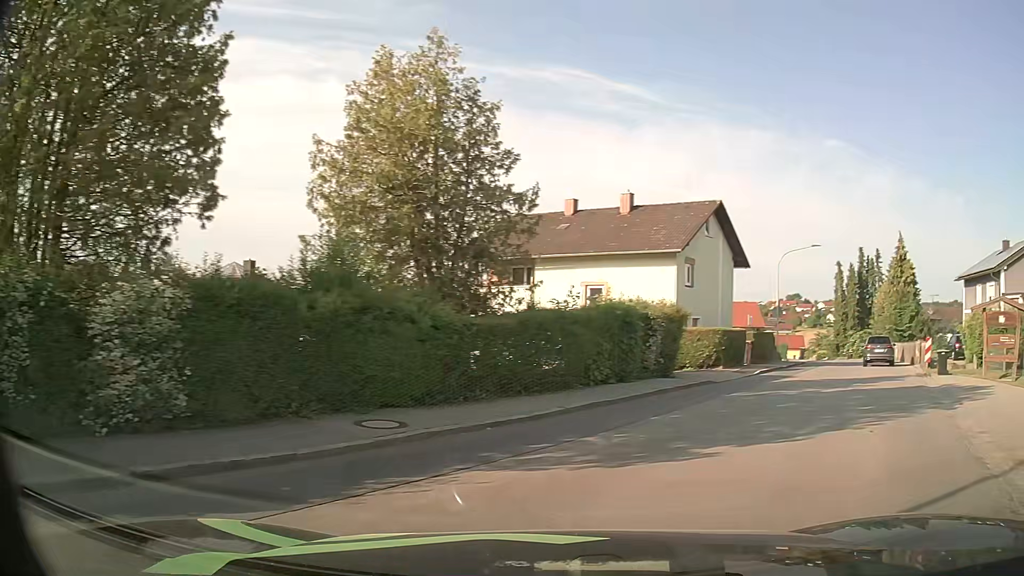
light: Day
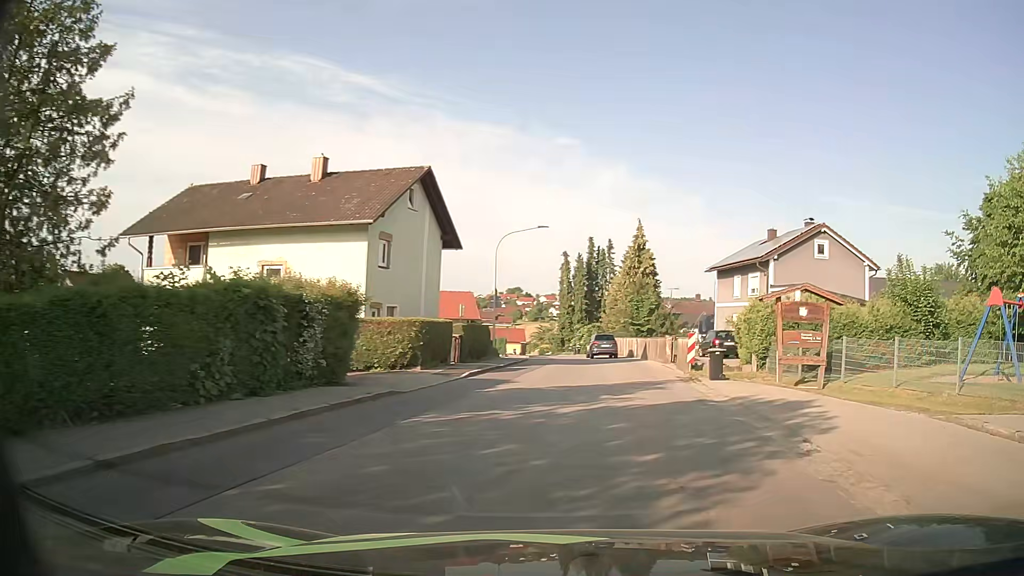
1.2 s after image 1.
(+1.4, +5.9) m; +23°
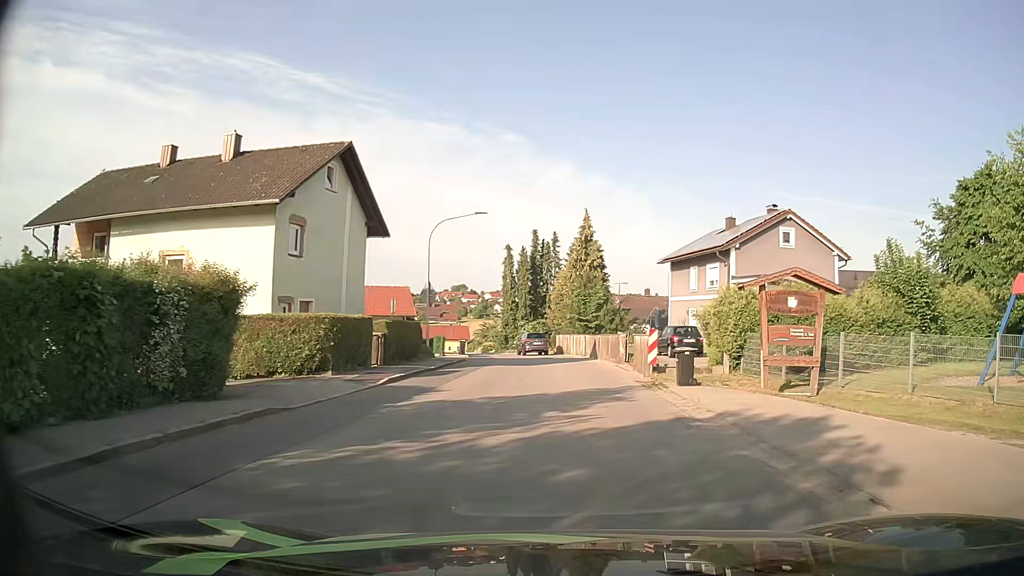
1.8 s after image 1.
(+0.2, +3.7) m; +5°
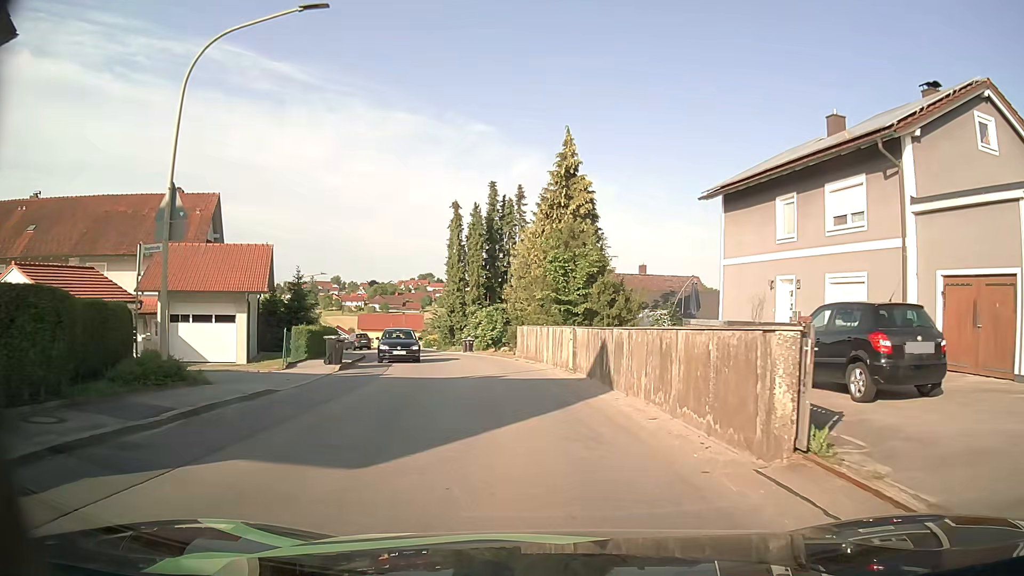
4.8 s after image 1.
(+0.6, +22.2) m; +3°
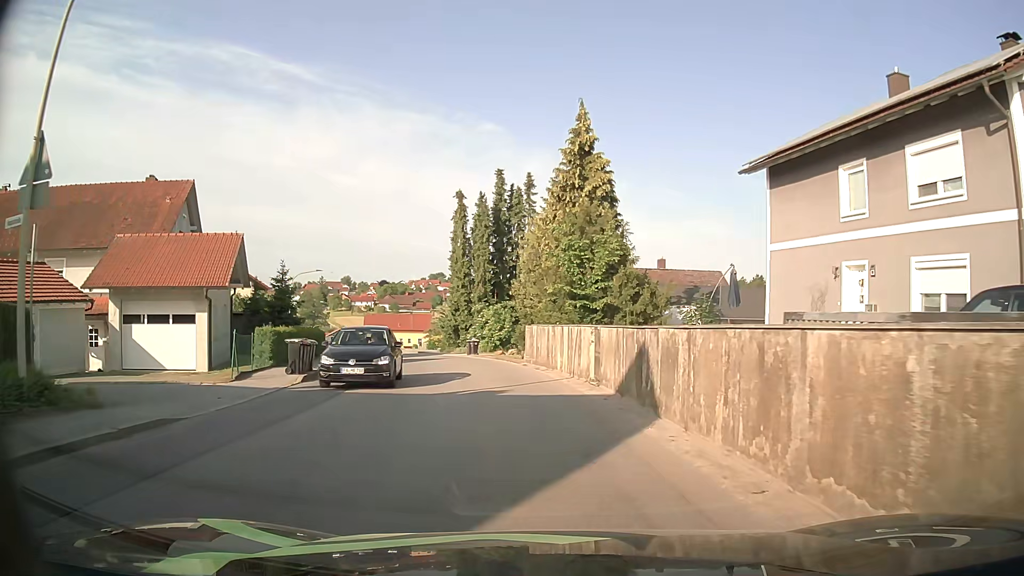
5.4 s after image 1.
(0.0, +4.5) m; -1°
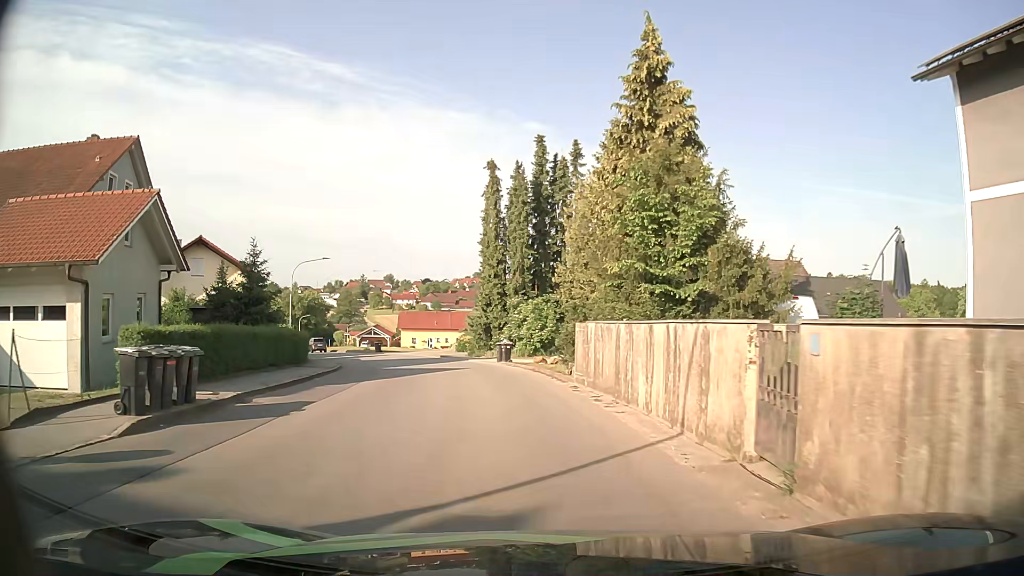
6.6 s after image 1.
(-0.3, +9.8) m; -4°
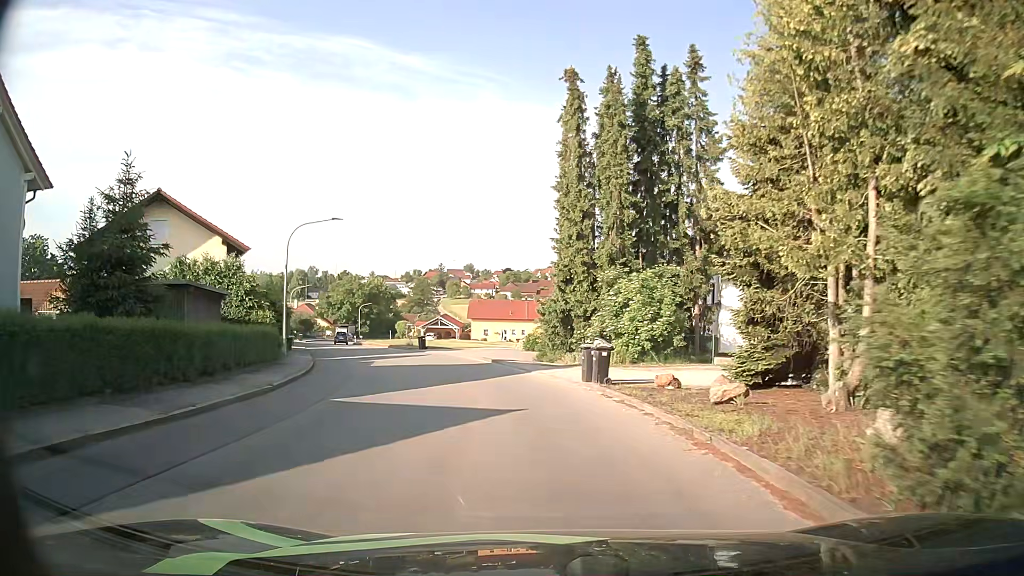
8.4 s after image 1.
(-1.0, +15.1) m; -8°
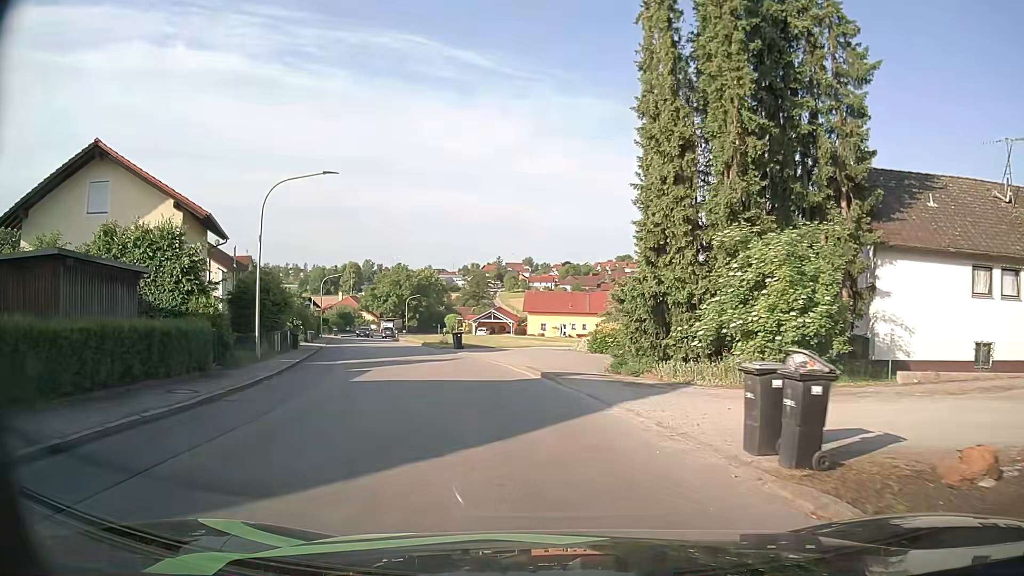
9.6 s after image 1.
(-0.4, +10.1) m; -5°
(0, +10) (-2, +20) (-5, +29) (-8, +39) (-11, +49) (-14, +58) (-17, +68) (-19, +77) (-21, +87) (-22, +97) m
